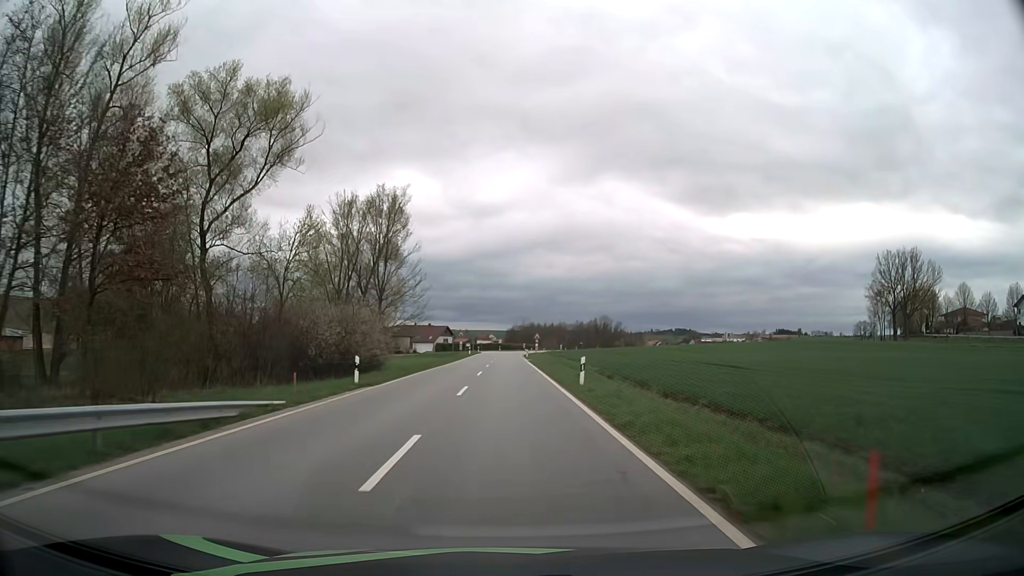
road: tertiary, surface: asphalt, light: Day
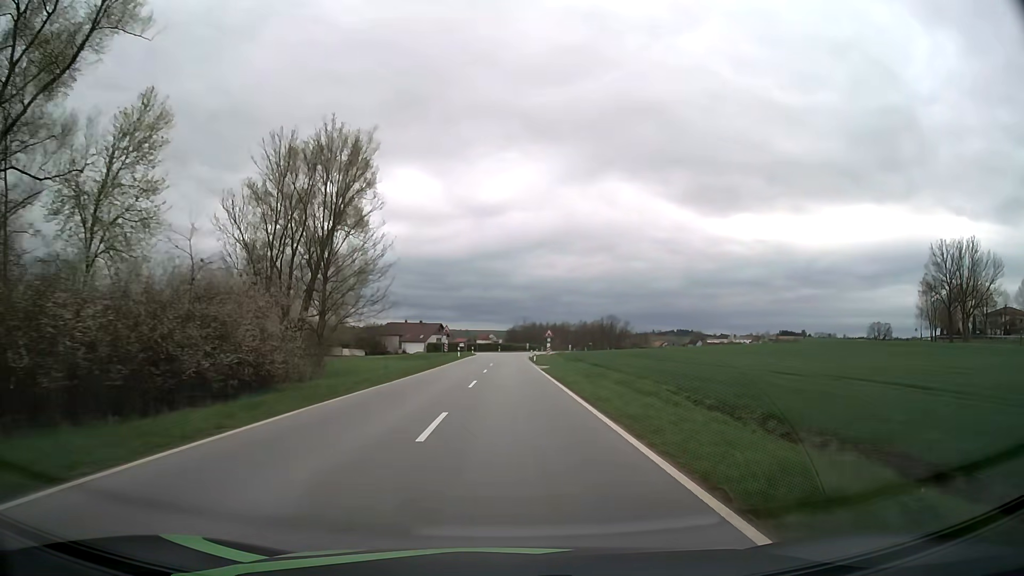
(-0.1, +20.9) m; 0°
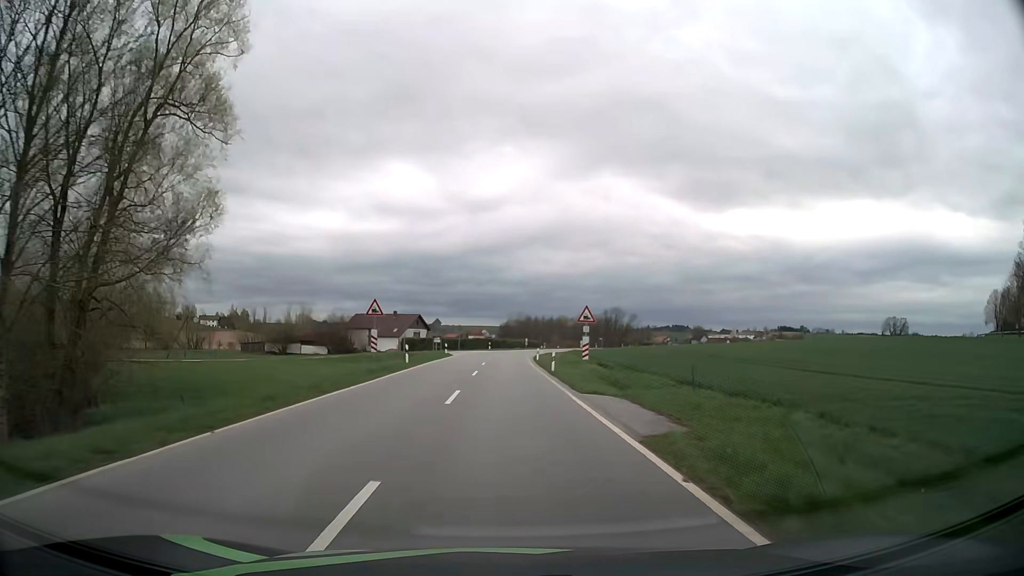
(+0.1, +30.9) m; +1°
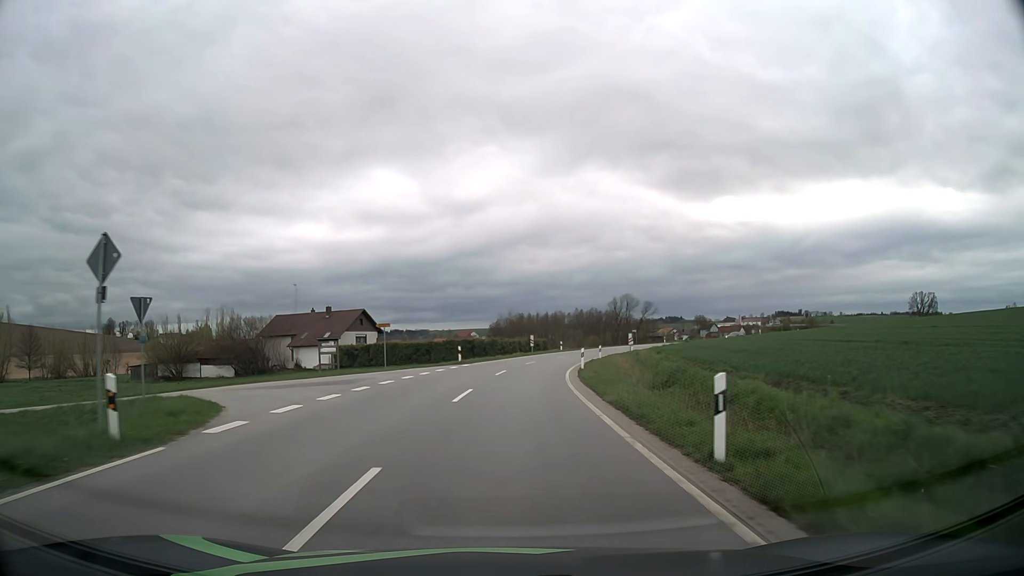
(+0.1, +47.2) m; +1°
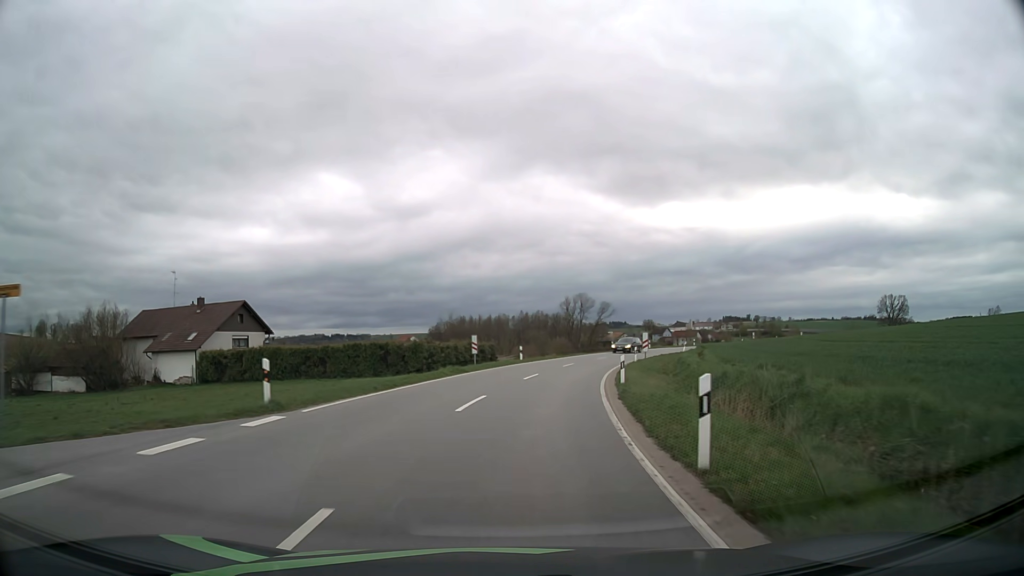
(+0.8, +25.8) m; +5°
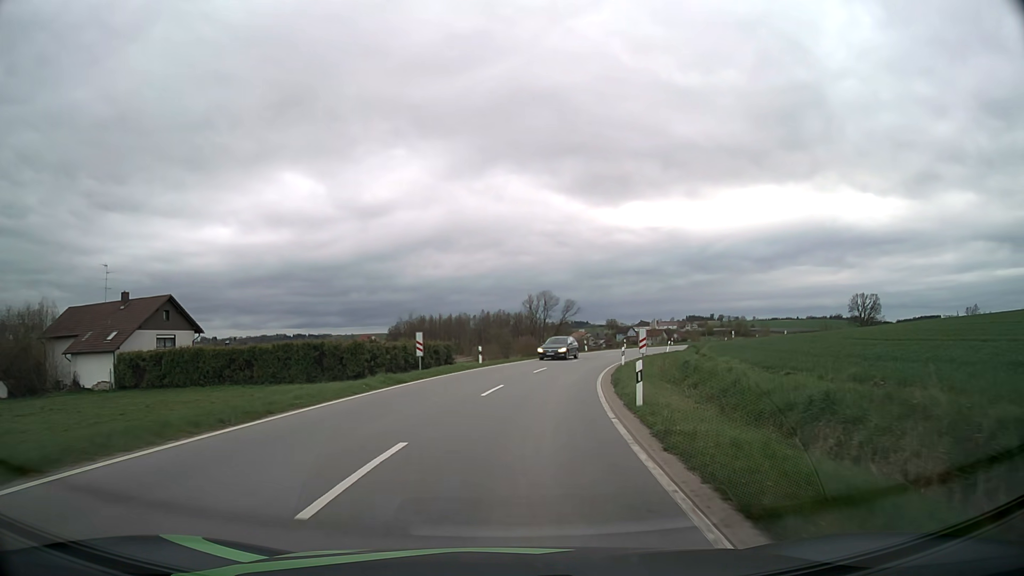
(+0.2, +8.4) m; +3°
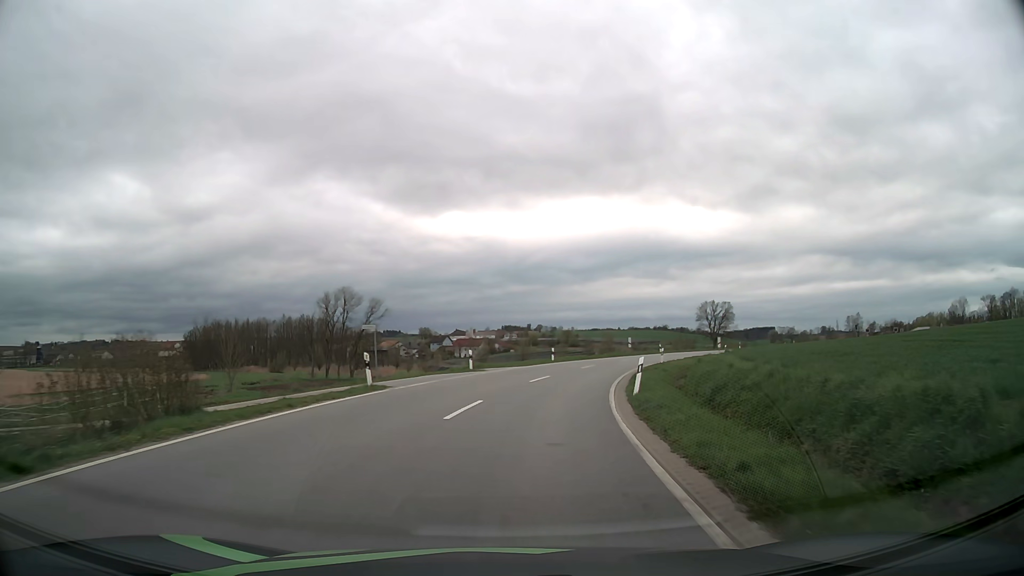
(+5.3, +40.6) m; +16°
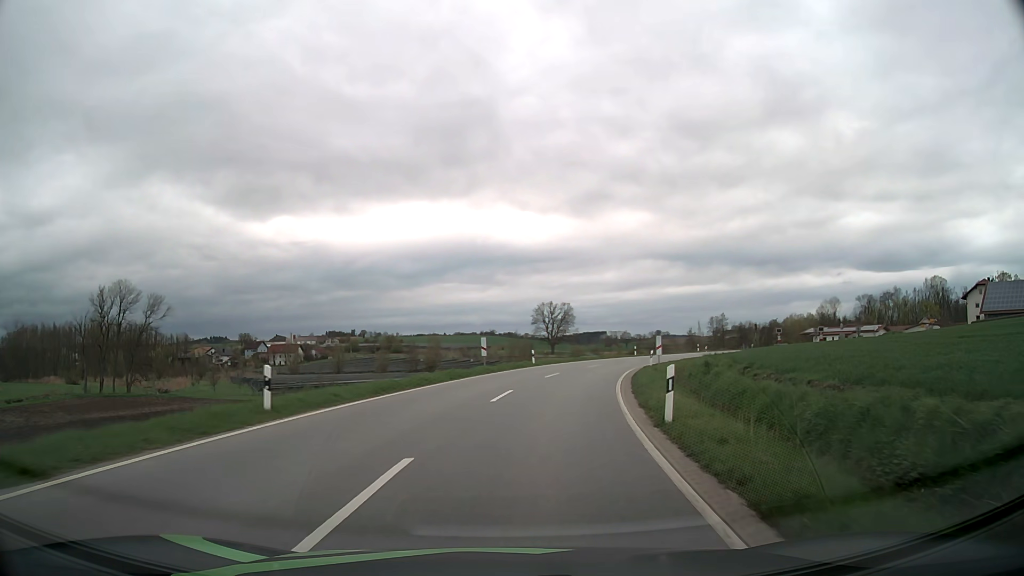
(+3.9, +31.4) m; +15°
(0, +10) (+2, +20) (+3, +30) (+6, +39) (+9, +49) (+14, +58) (+19, +67) (+25, +75) (+31, +82) (+38, +89) m
